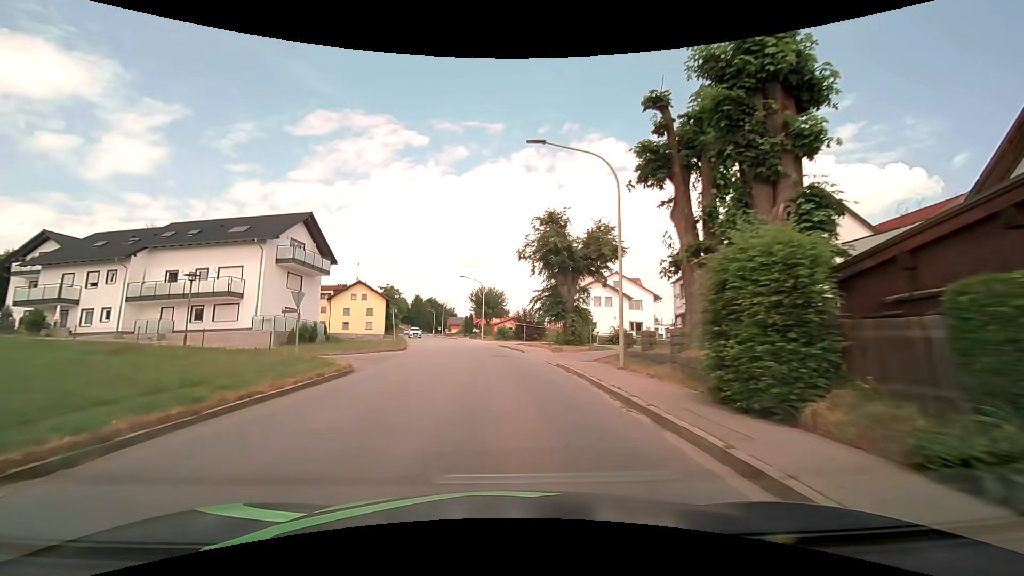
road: tertiary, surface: asphalt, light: Day
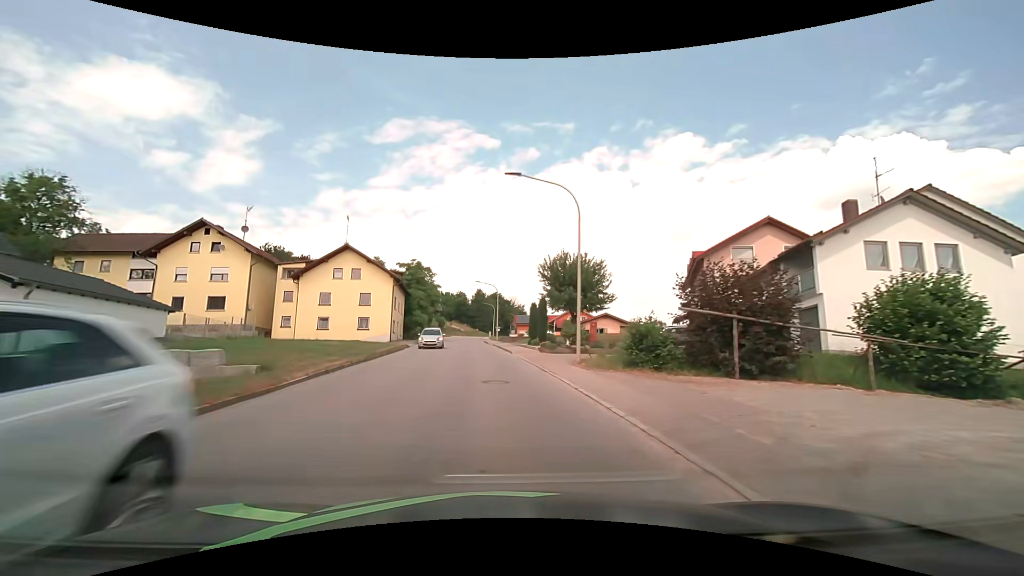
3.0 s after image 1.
(-2.5, +38.8) m; -8°
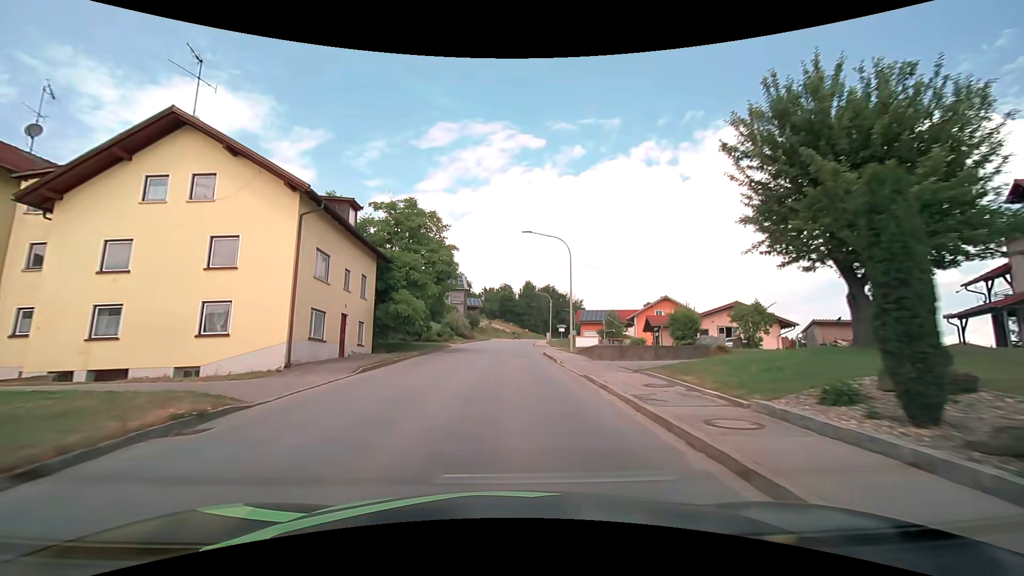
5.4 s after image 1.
(-1.9, +31.5) m; -6°
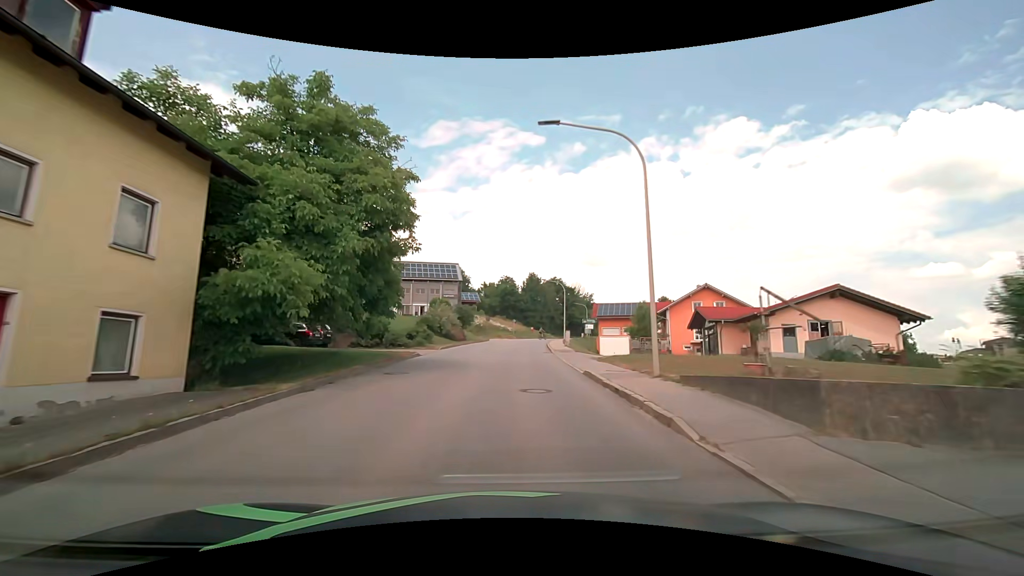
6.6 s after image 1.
(0.0, +15.9) m; 0°
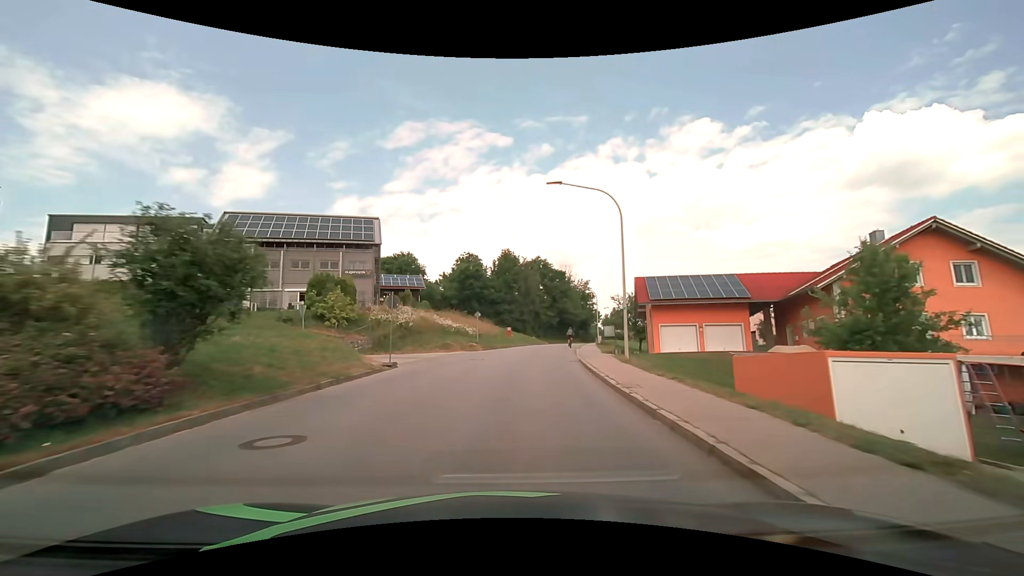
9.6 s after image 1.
(+0.7, +39.7) m; +3°
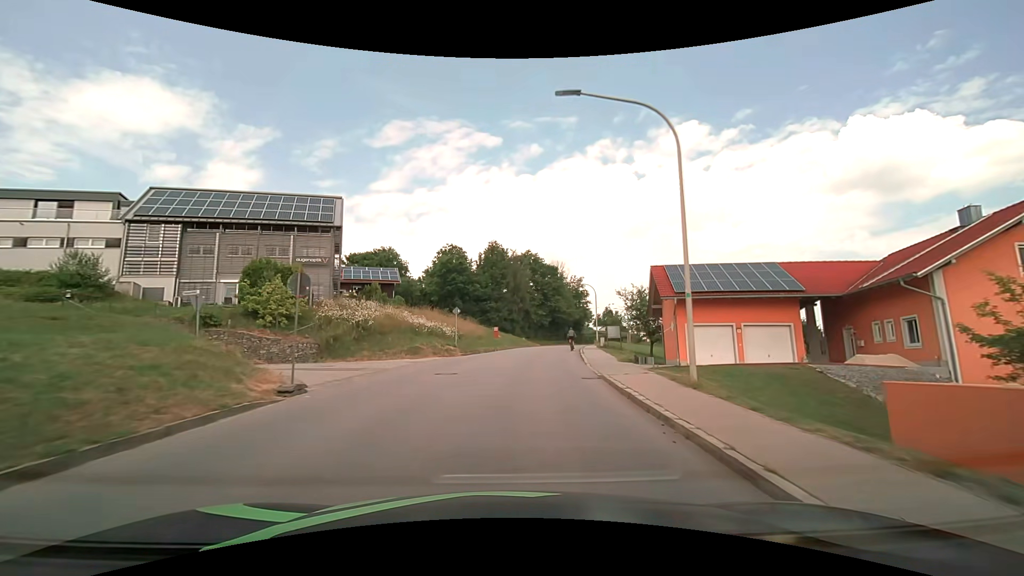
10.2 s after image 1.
(+0.1, +7.9) m; +1°
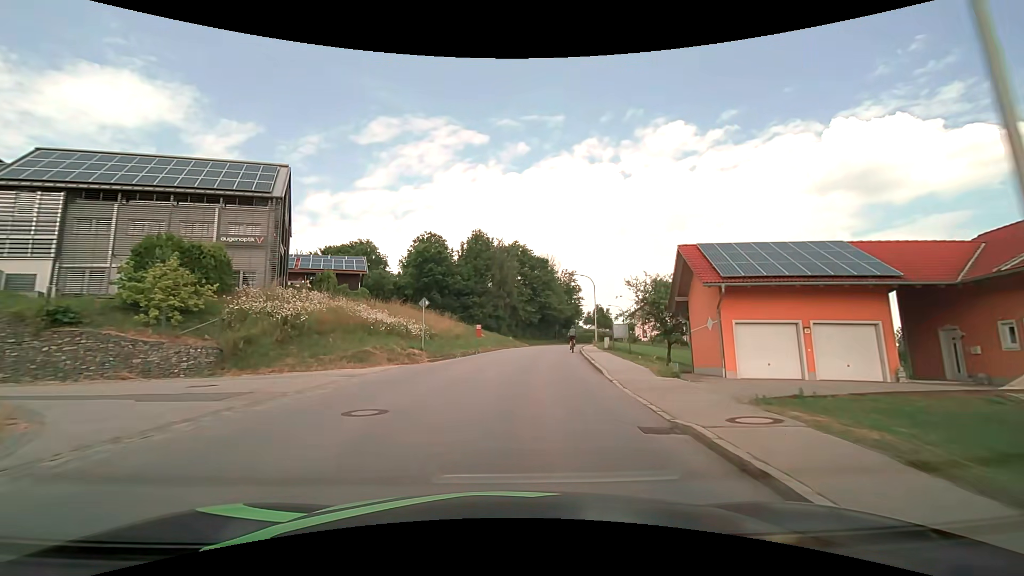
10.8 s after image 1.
(+0.1, +7.9) m; +2°
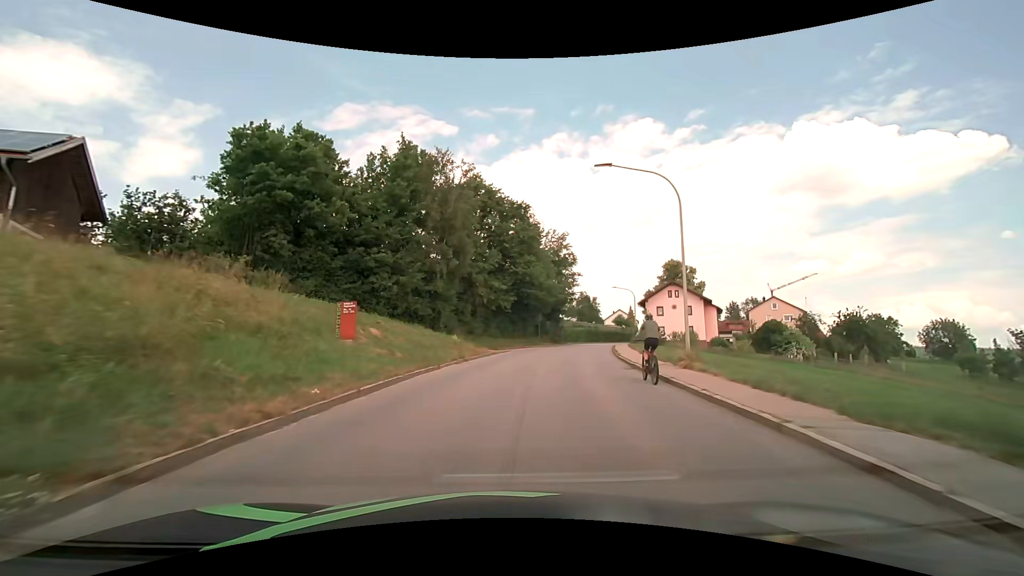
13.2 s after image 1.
(+1.2, +31.7) m; +4°
(0, +10) (+1, +20) (+2, +30) (+4, +40) (+7, +49) (+10, +59) (+13, +68) (+17, +78) (+21, +87) (+25, +96) m
